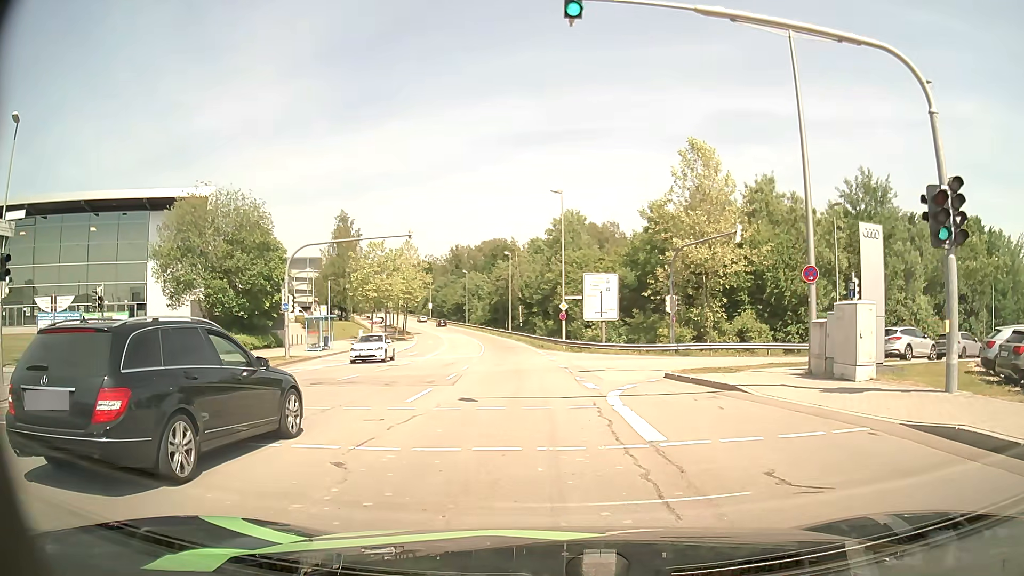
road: secondary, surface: asphalt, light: Day
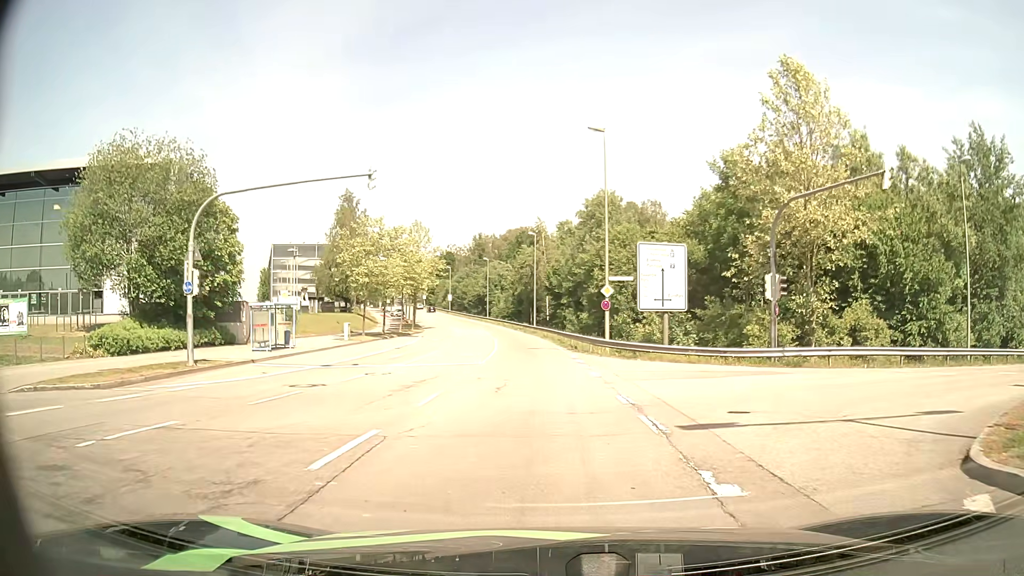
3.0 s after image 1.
(-0.3, +13.3) m; -3°
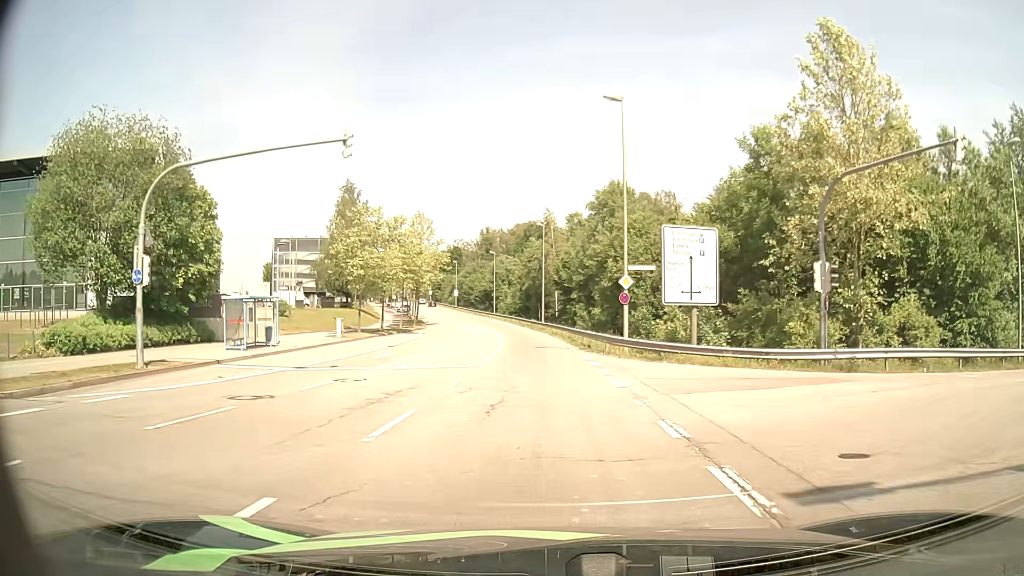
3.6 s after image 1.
(0.0, +3.9) m; -1°
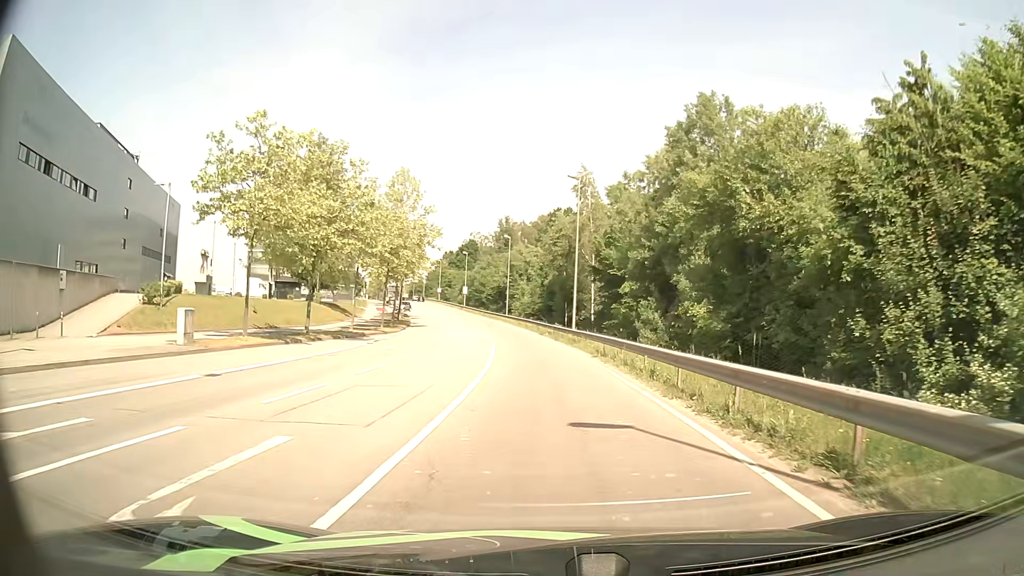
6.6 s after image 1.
(-0.7, +24.3) m; -2°
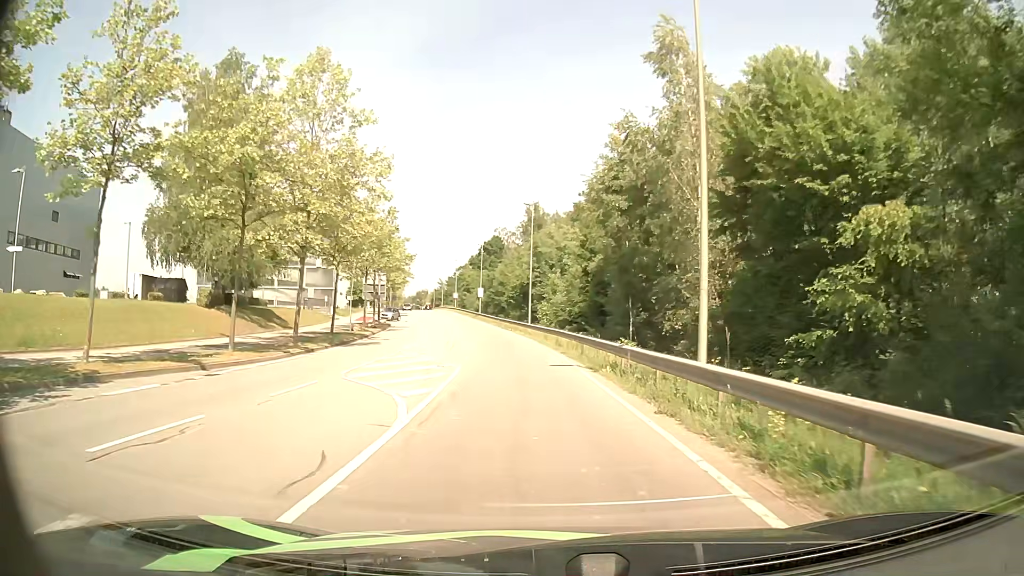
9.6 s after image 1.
(-0.5, +29.1) m; -3°
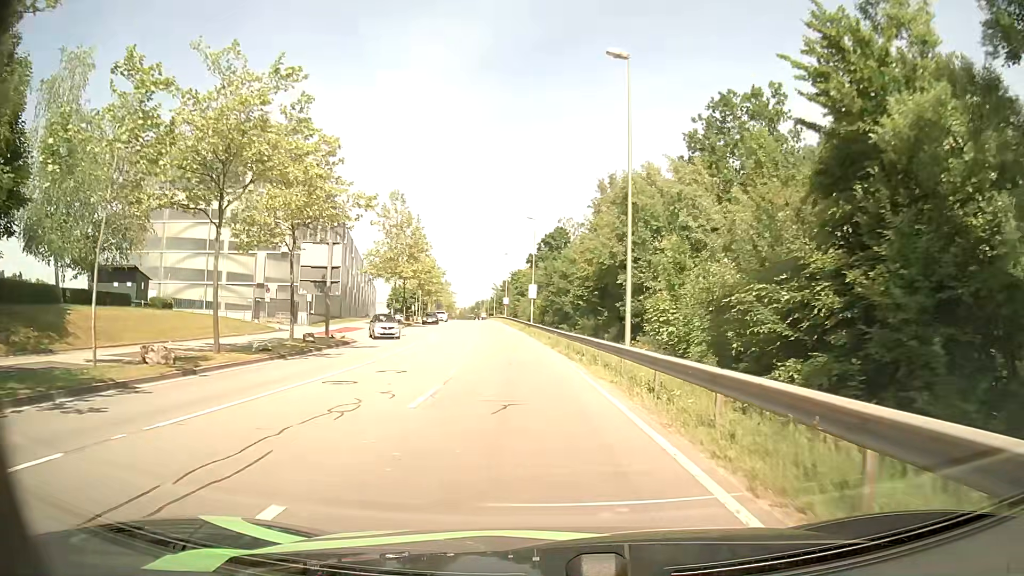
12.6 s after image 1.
(-1.5, +32.3) m; -5°
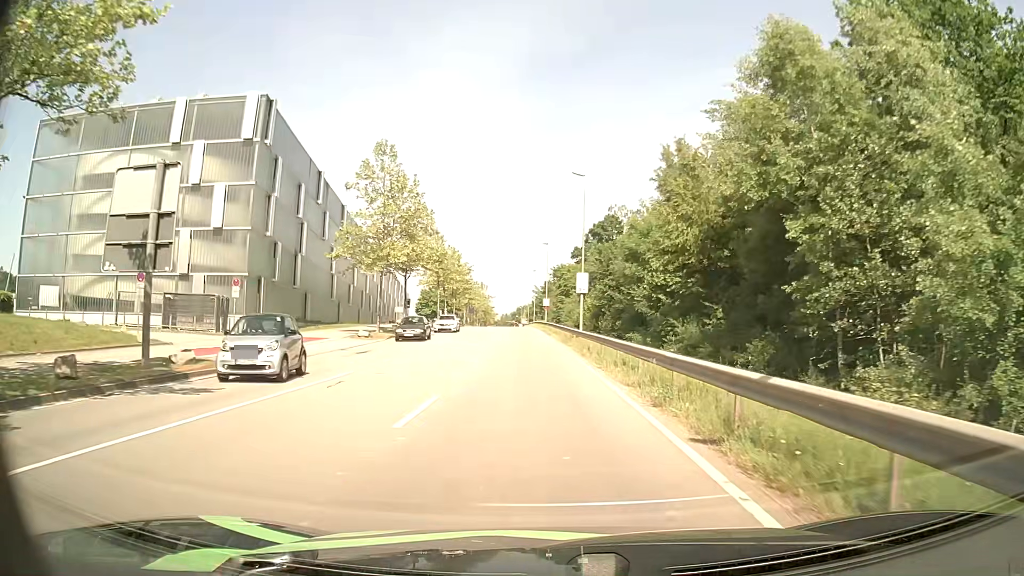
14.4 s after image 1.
(-0.8, +20.3) m; -4°
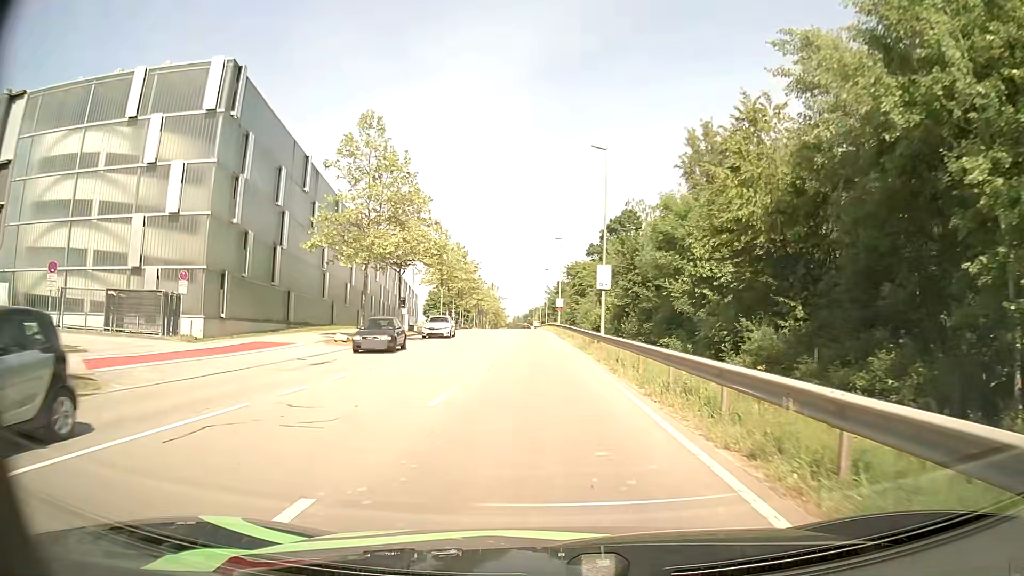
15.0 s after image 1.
(-0.1, +6.9) m; -1°
(0, +10) (0, +20) (-1, +30) (-1, +40) (-1, +50) (-2, +60) (-2, +70) (-2, +80) (-3, +90) (-3, +100) m
